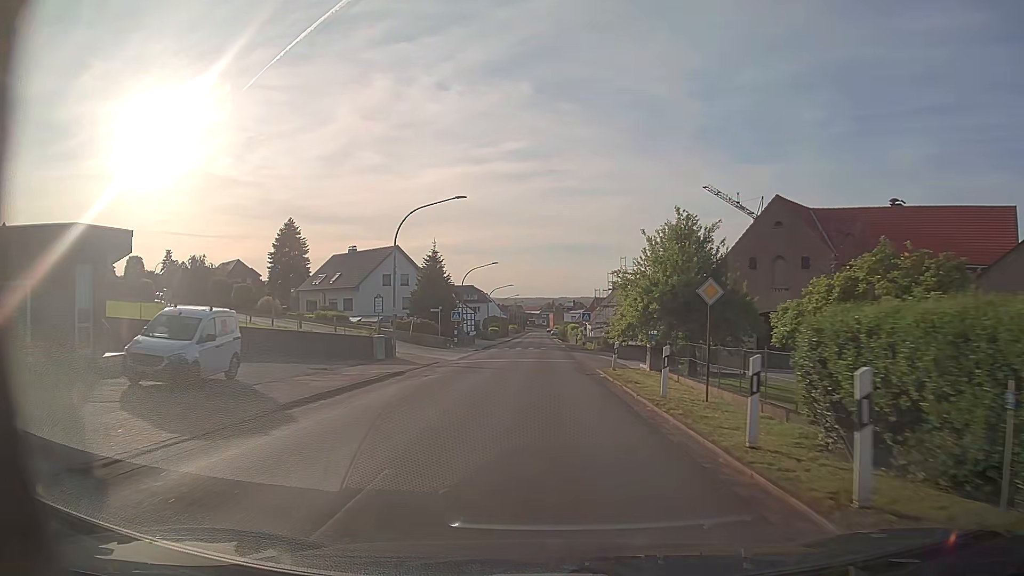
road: secondary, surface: asphalt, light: Day
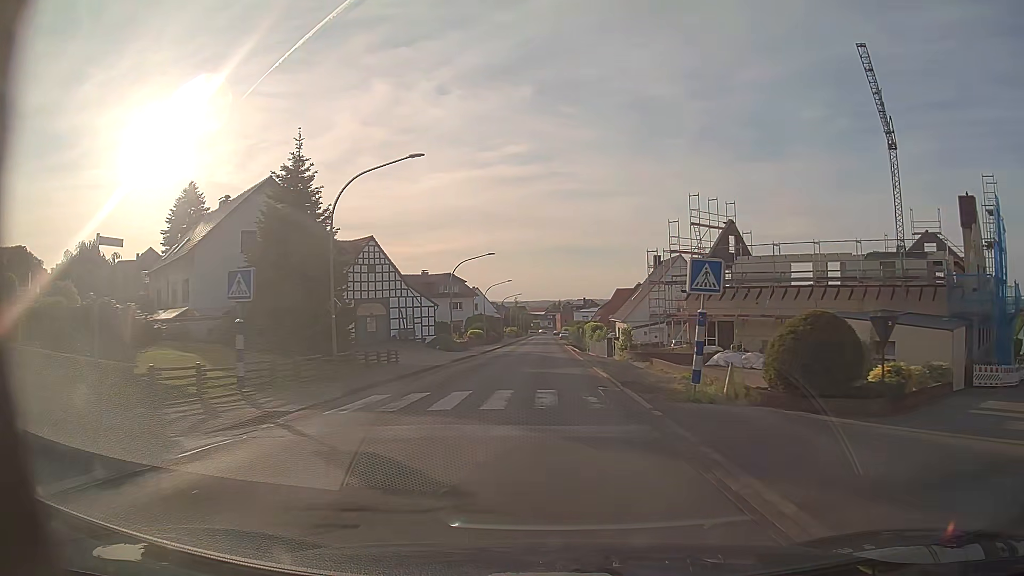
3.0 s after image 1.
(-0.4, +40.2) m; -1°
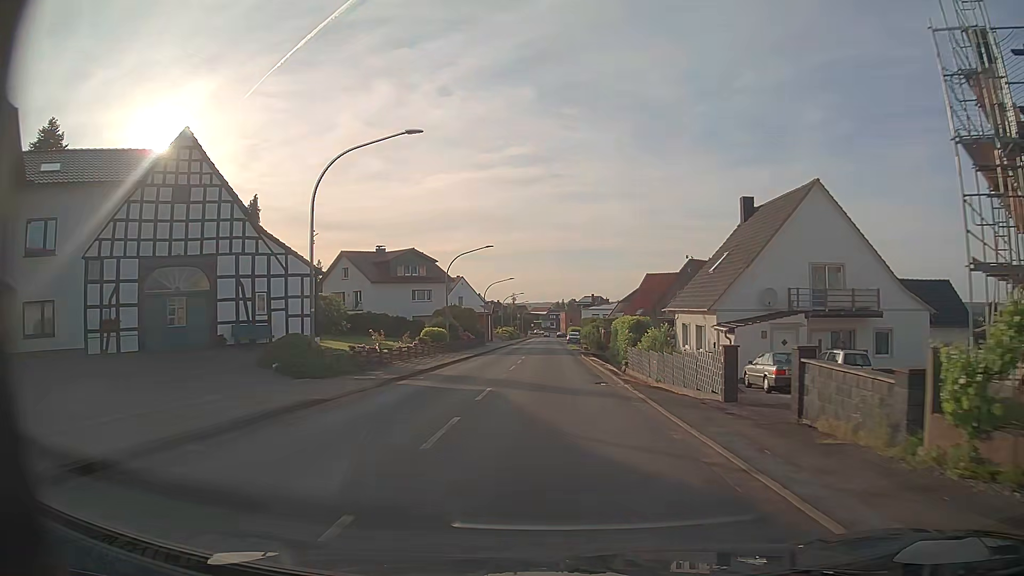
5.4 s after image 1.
(0.0, +32.9) m; 0°
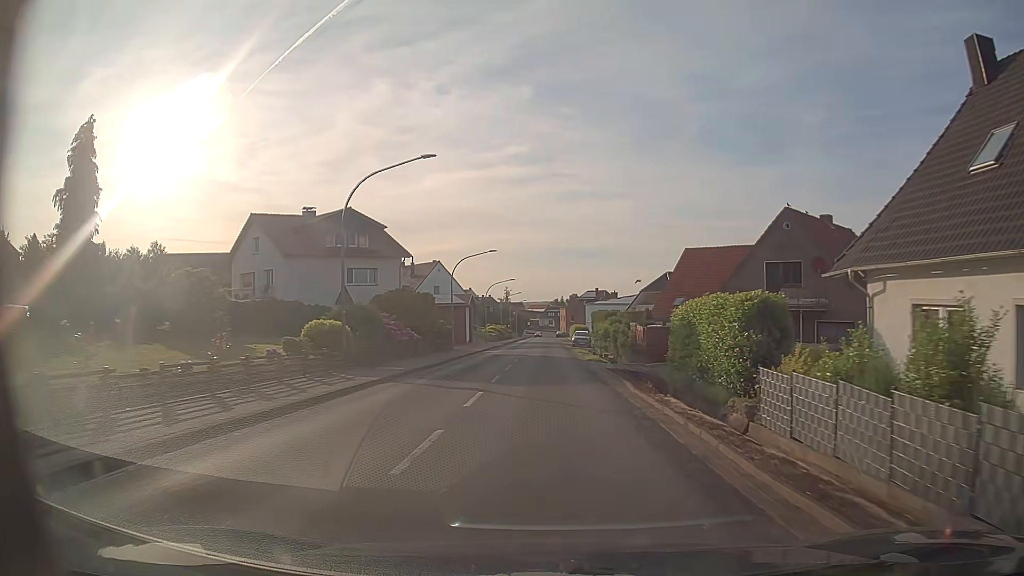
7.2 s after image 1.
(+0.1, +25.4) m; 0°
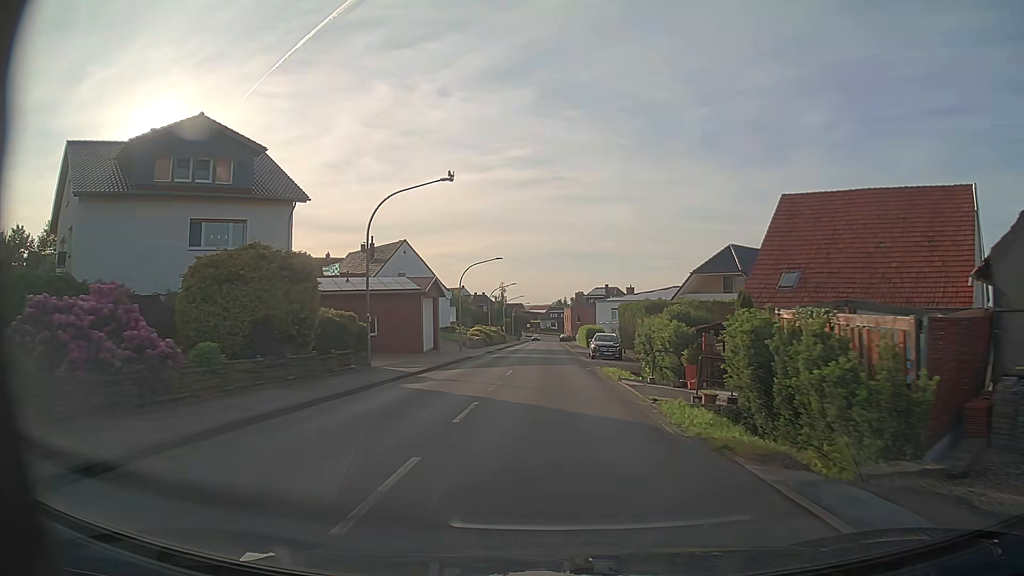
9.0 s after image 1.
(-0.1, +25.6) m; 0°
